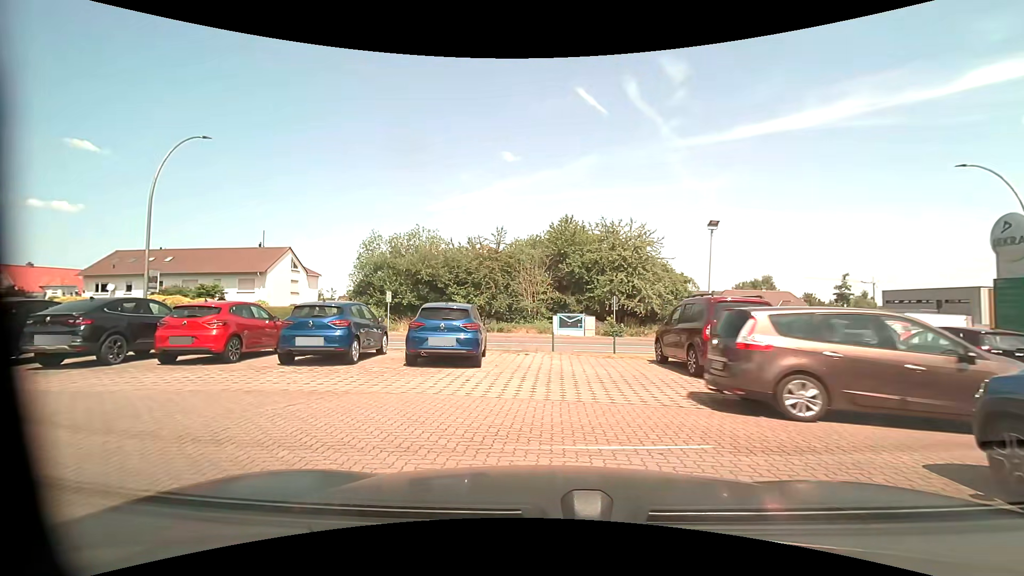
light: Day
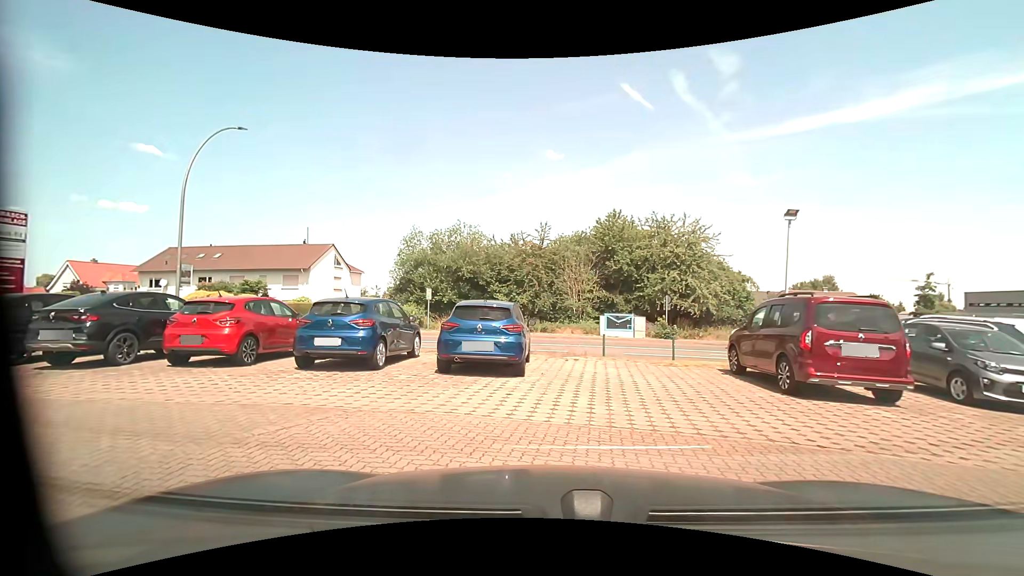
(-0.1, +1.7) m; -5°
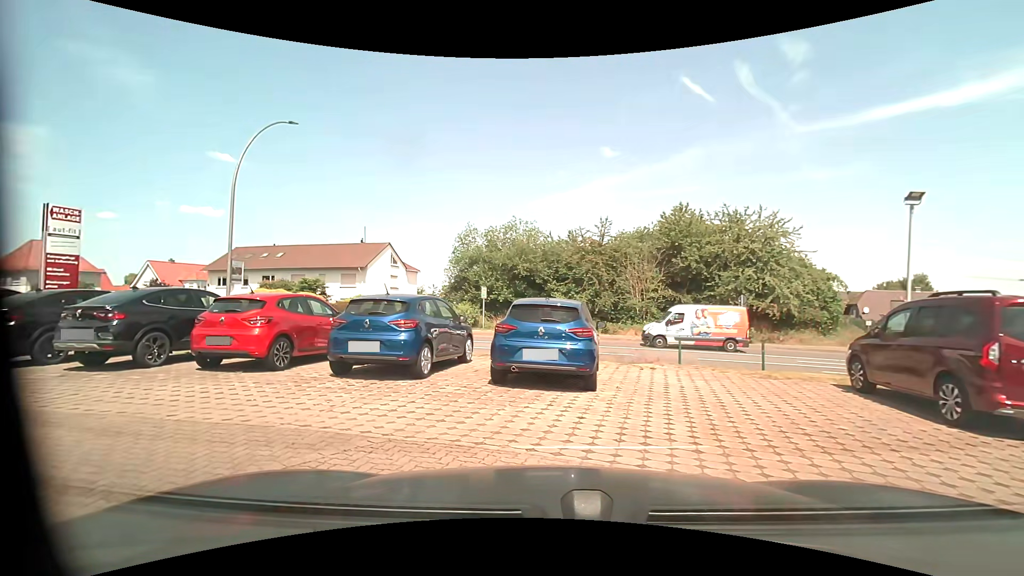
(-0.1, +1.6) m; -6°
